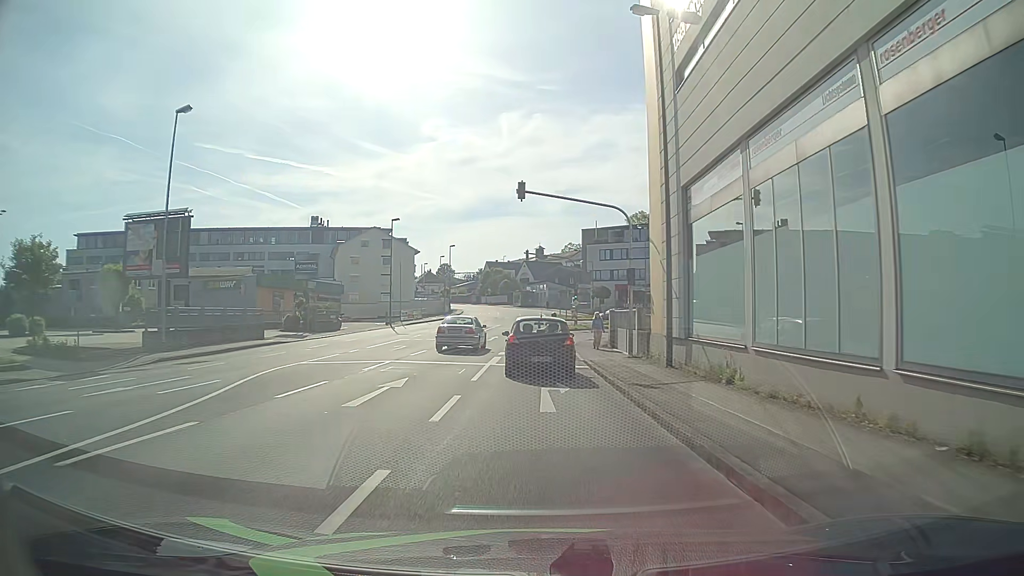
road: tertiary_link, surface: asphalt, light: Day
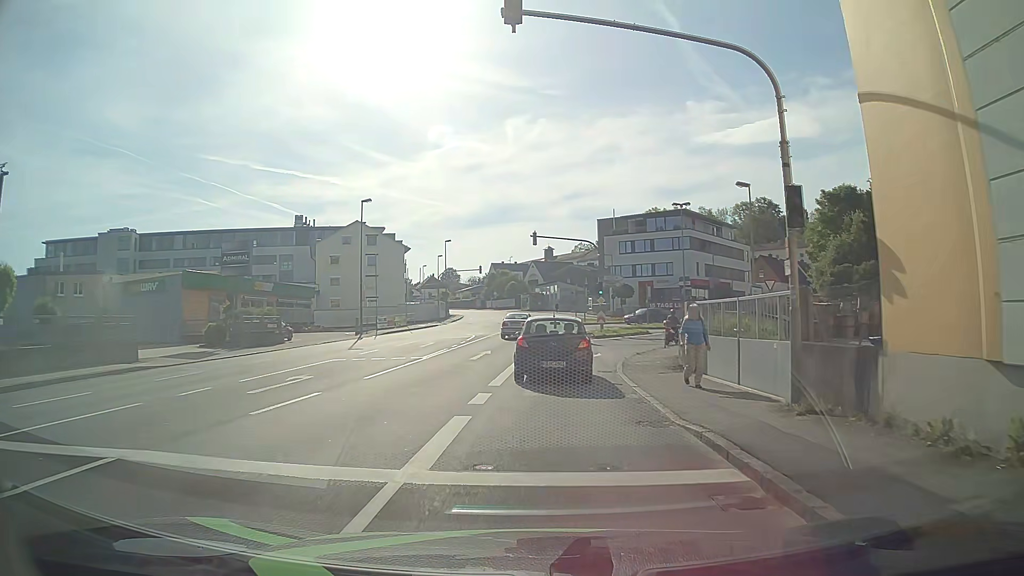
(+0.2, +14.5) m; +1°
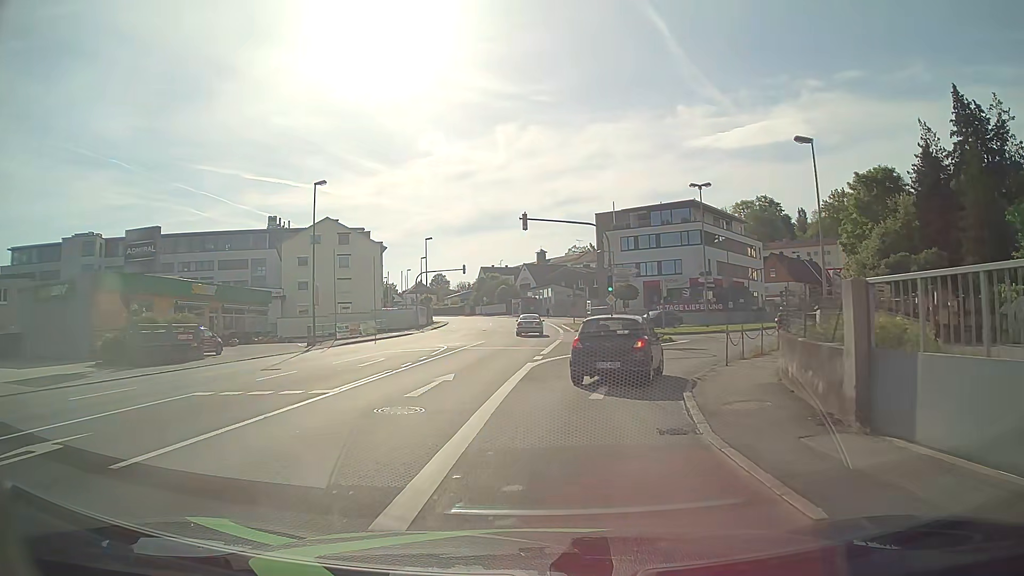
(-0.1, +9.8) m; 0°
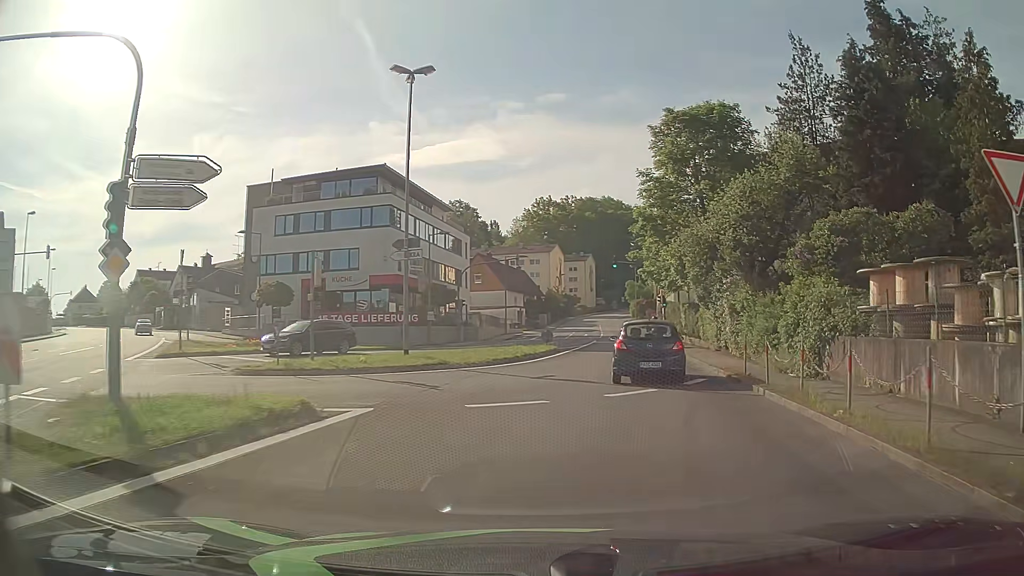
(+4.4, +24.5) m; +26°
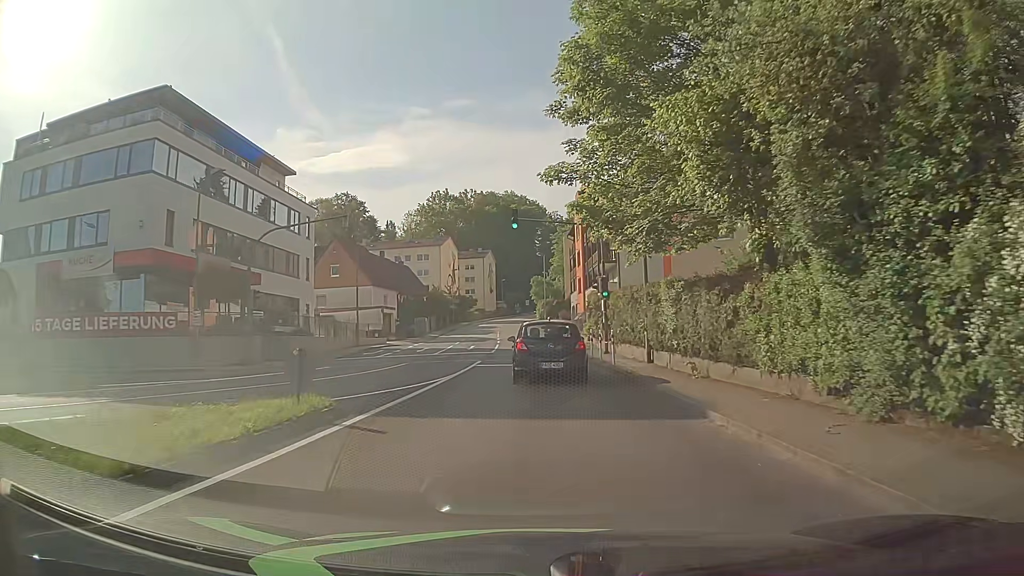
(+2.5, +21.7) m; +8°
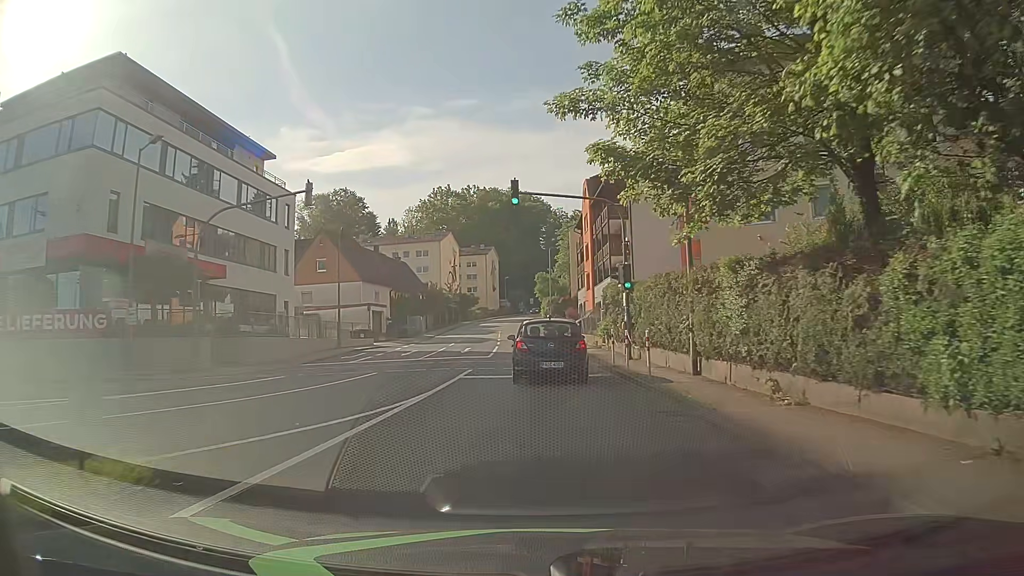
(0.0, +5.4) m; 0°
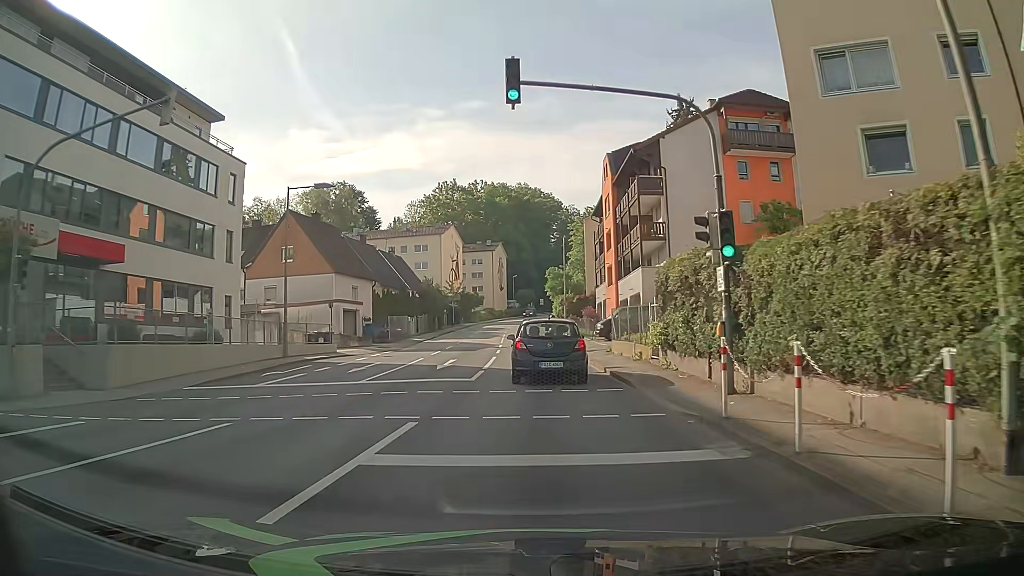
(-0.1, +10.6) m; -1°
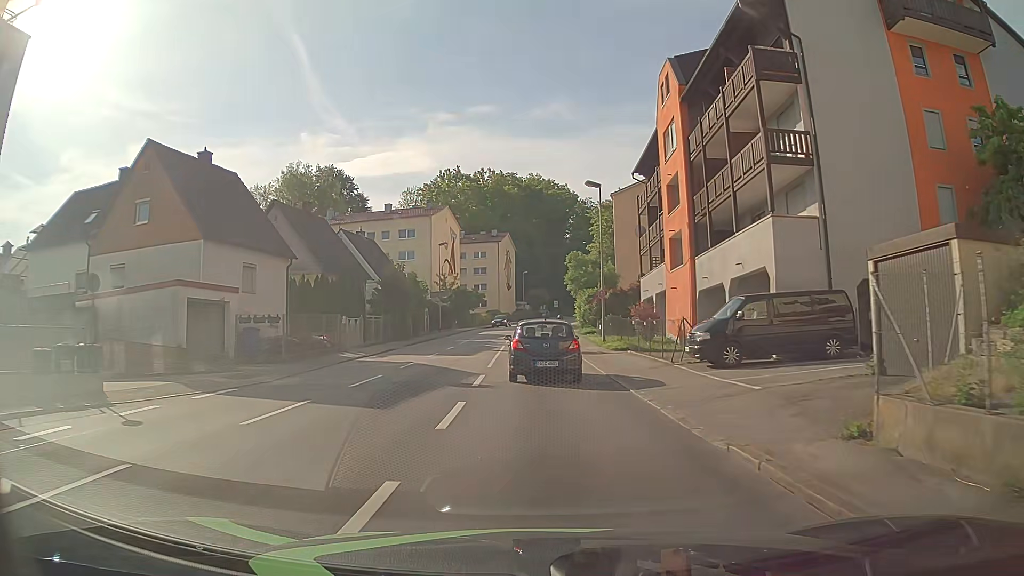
(-0.3, +21.1) m; -2°
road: tertiary
(0, +10) (0, +20) (0, +30) (0, +40) (+1, +50) (+1, +60) (+2, +70) (+3, +80) (+4, +90) (+6, +100) m
